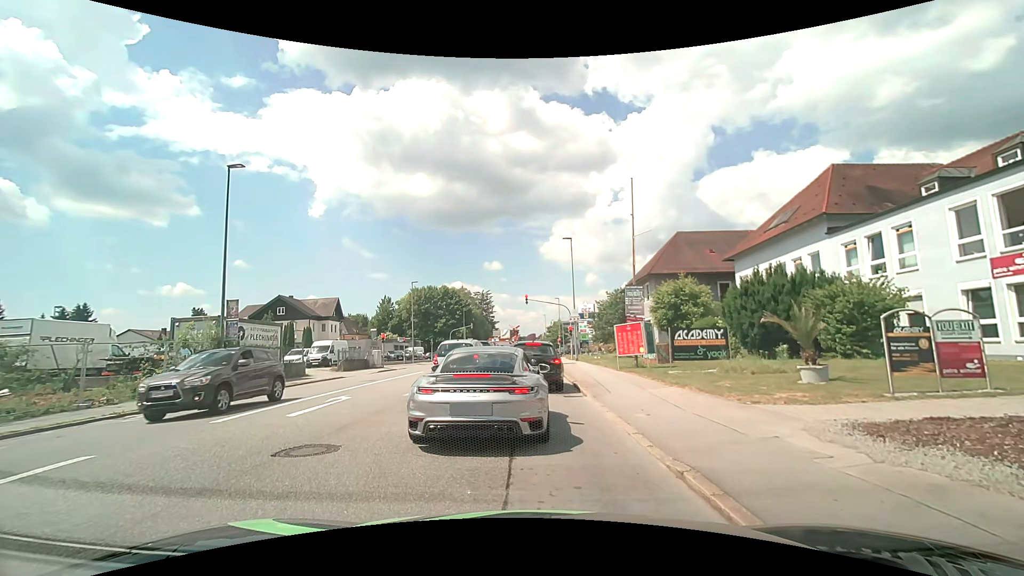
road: tertiary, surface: asphalt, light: Day
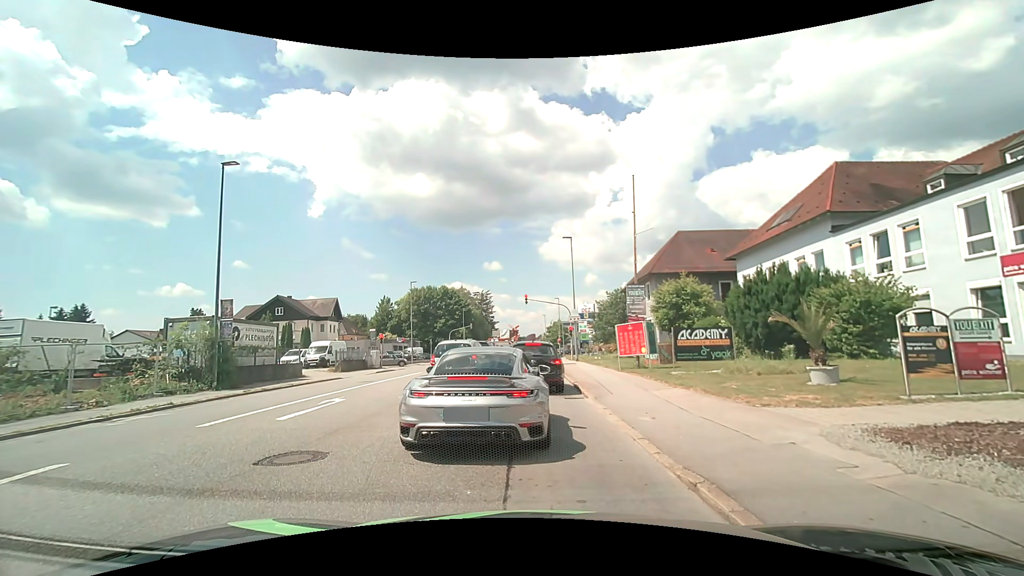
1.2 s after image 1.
(0.0, +0.4) m; 0°
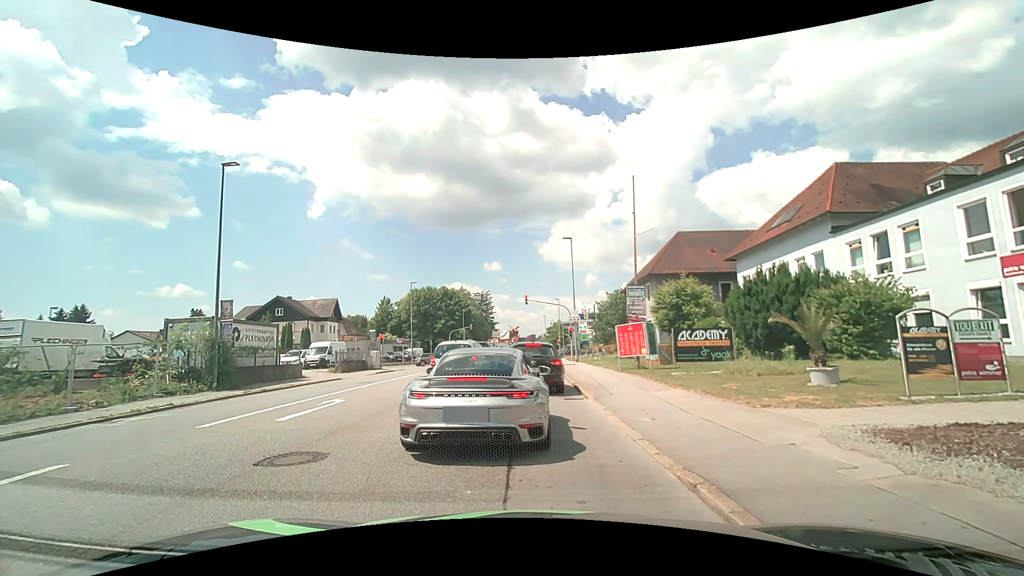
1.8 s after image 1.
(0.0, 0.0) m; 0°
(0, +10) (0, +20) (-1, +30) (-1, +40) (-1, +50) (-1, +60) (-1, +70) (-1, +80) (-1, +90) (-2, +100) m
